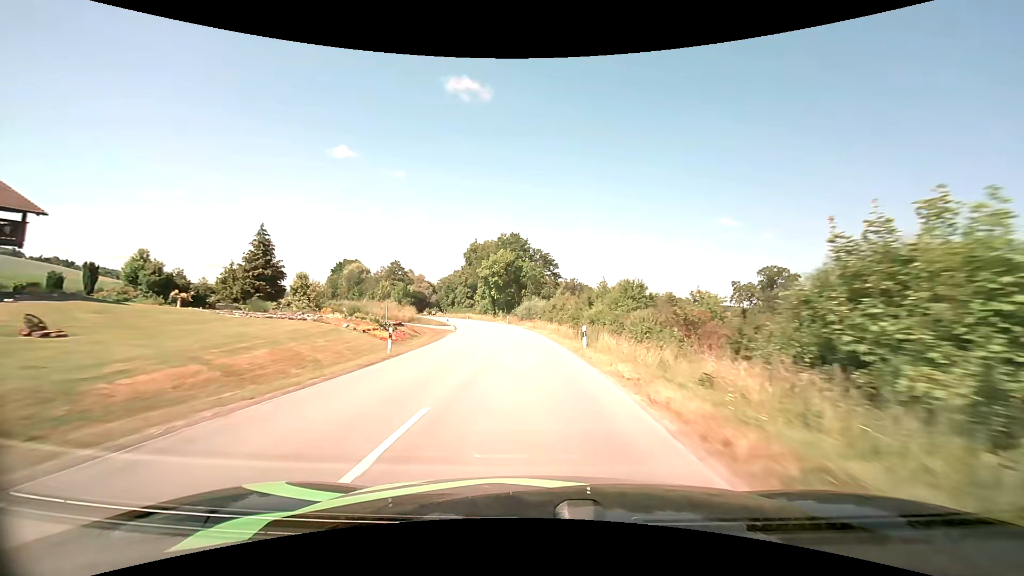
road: secondary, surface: asphalt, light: Day
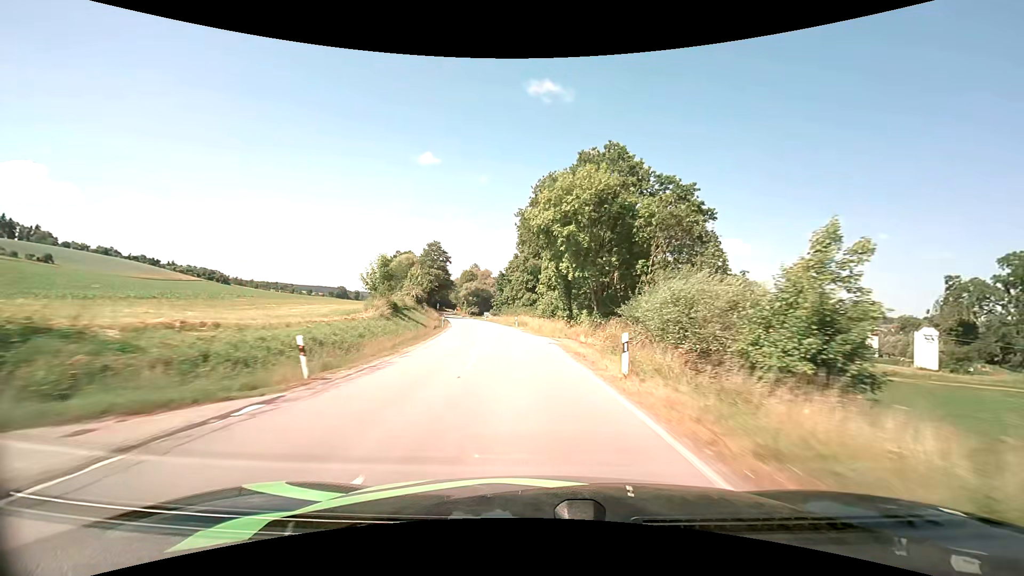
(-3.7, +51.4) m; -9°
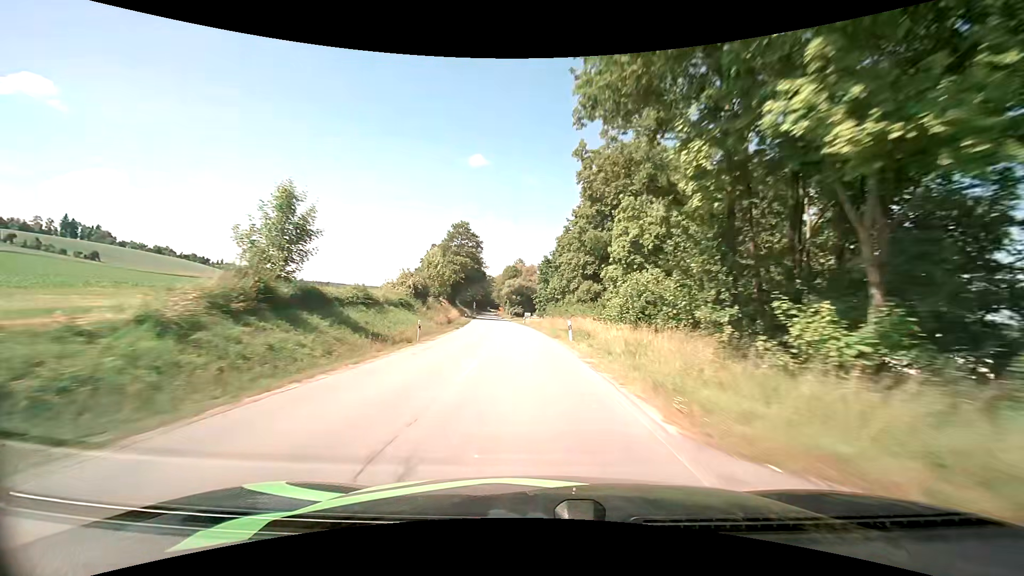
(-1.4, +26.8) m; -6°
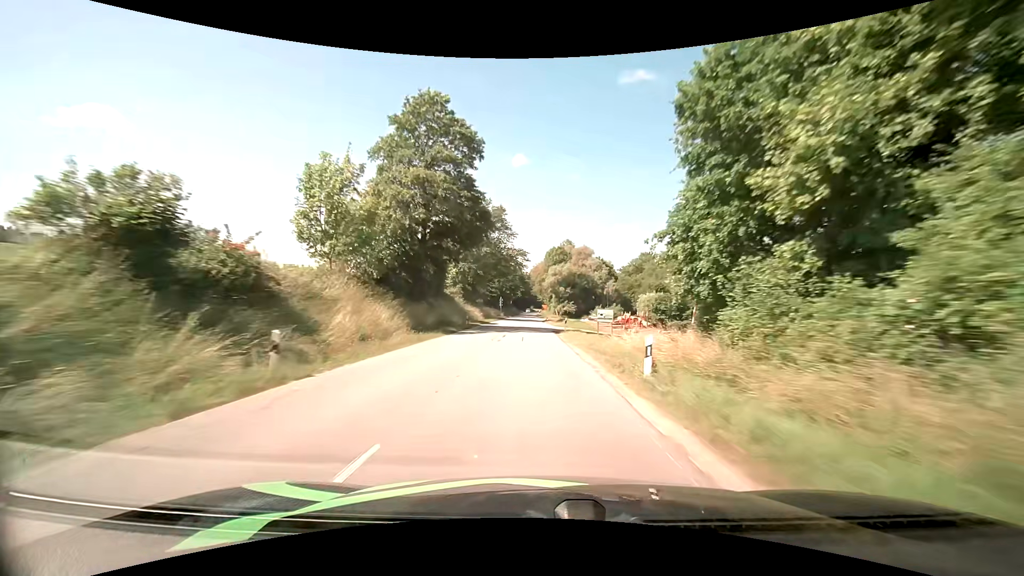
(-3.4, +55.5) m; -6°
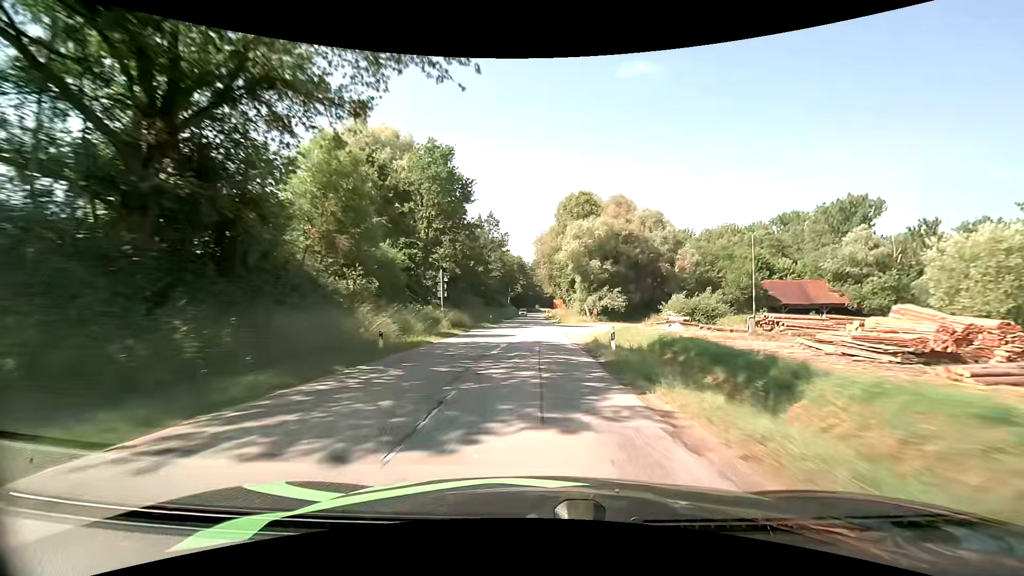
(-0.5, +65.5) m; 0°
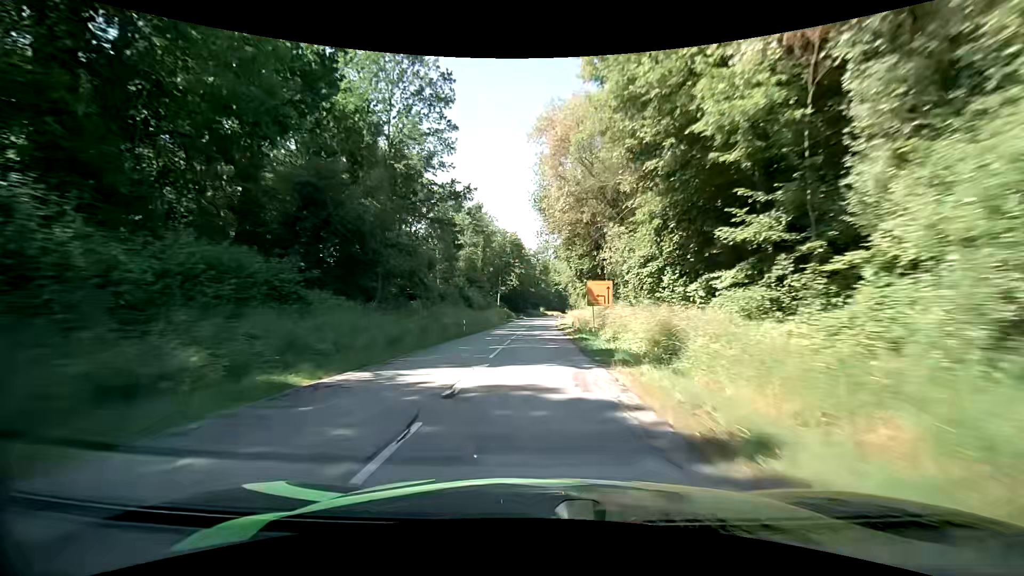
(0.0, +63.2) m; 0°
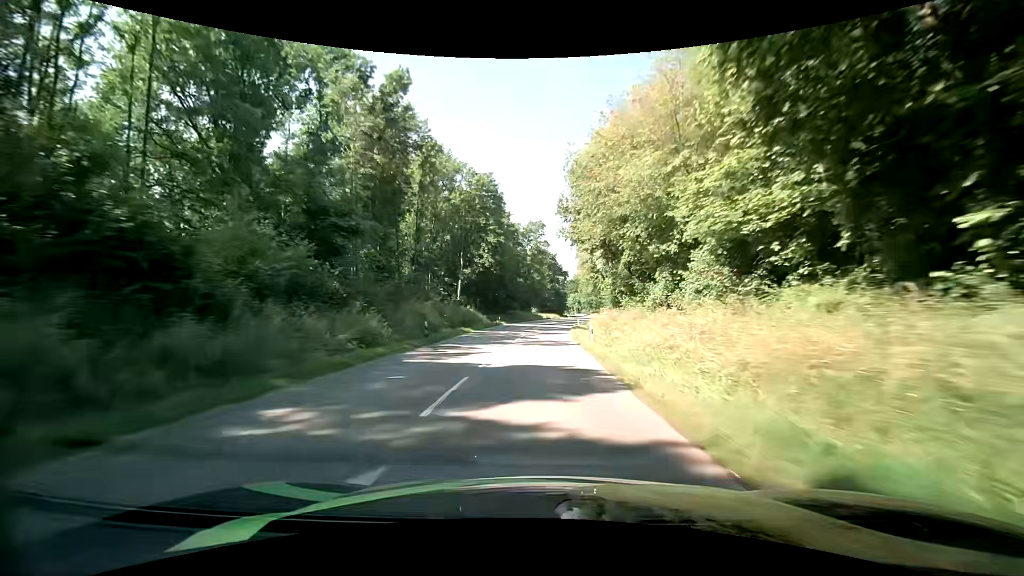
(-0.1, +51.8) m; 0°
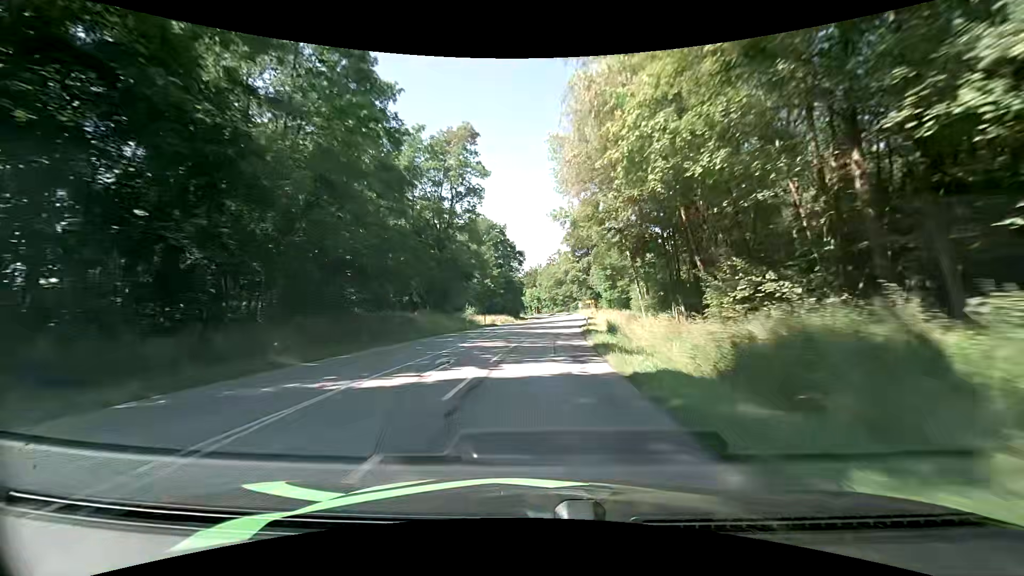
(+3.2, +65.2) m; +6°
(0, +10) (0, +20) (+1, +30) (+1, +40) (+2, +50) (+3, +60) (+4, +70) (+5, +80) (+6, +90) (+6, +100) m
